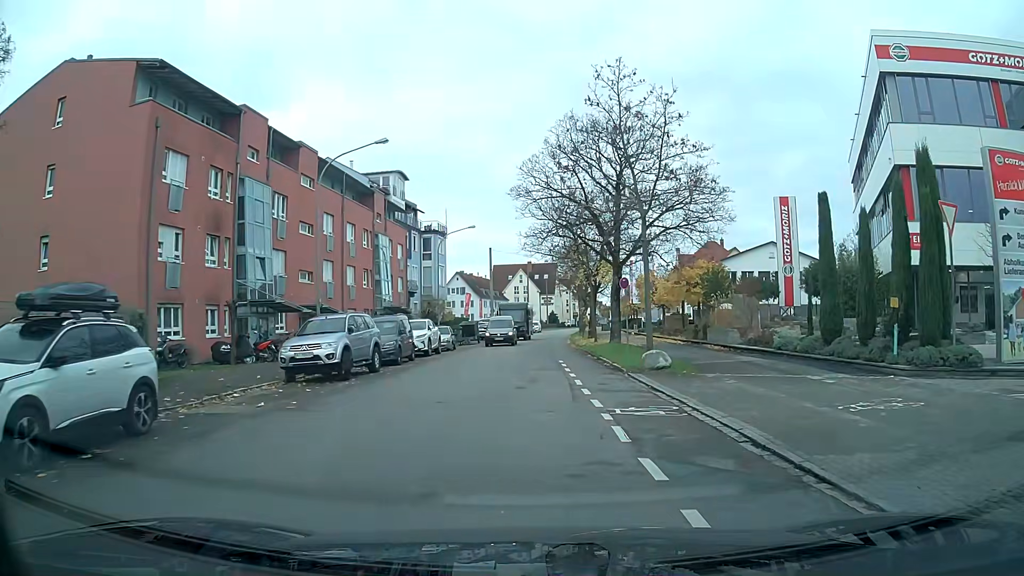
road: tertiary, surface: asphalt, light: Day
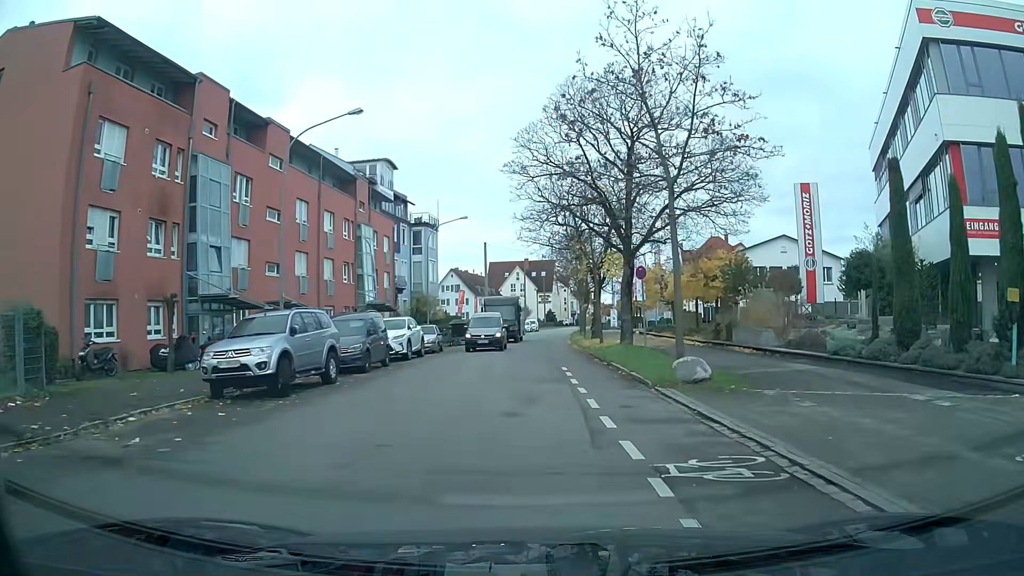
(0.0, +4.3) m; +1°
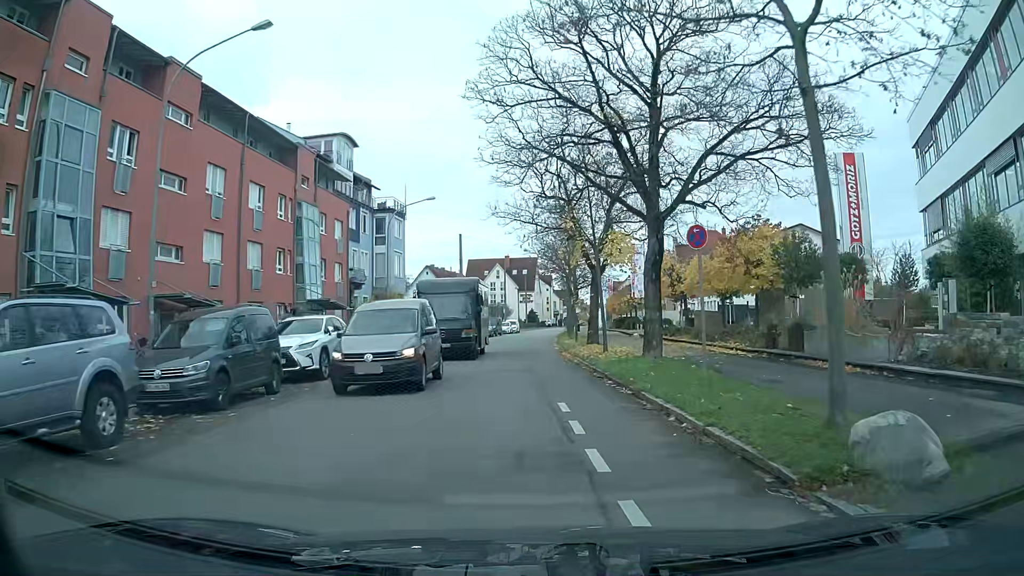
(+0.1, +8.7) m; +2°
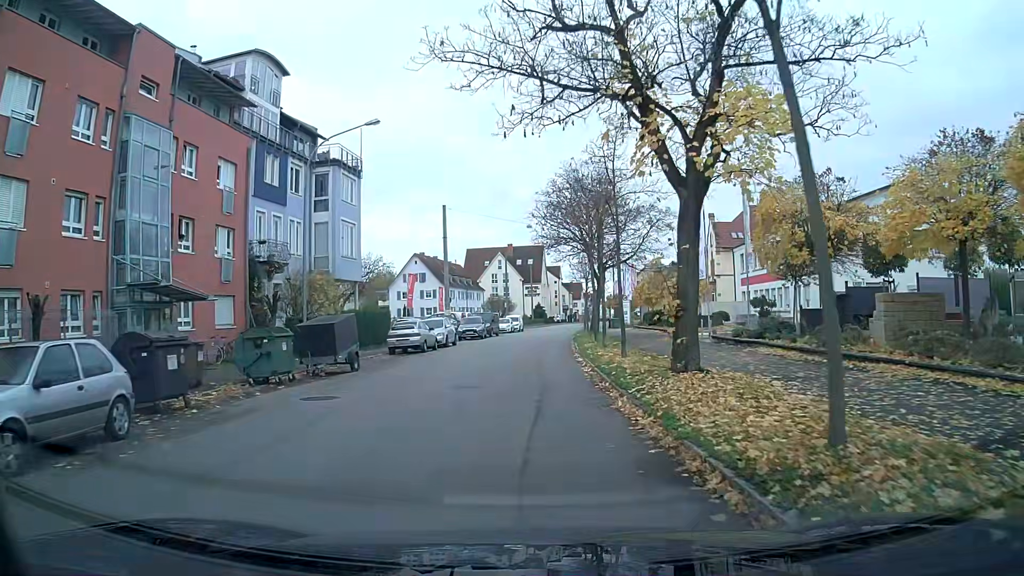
(0.0, +17.5) m; -1°
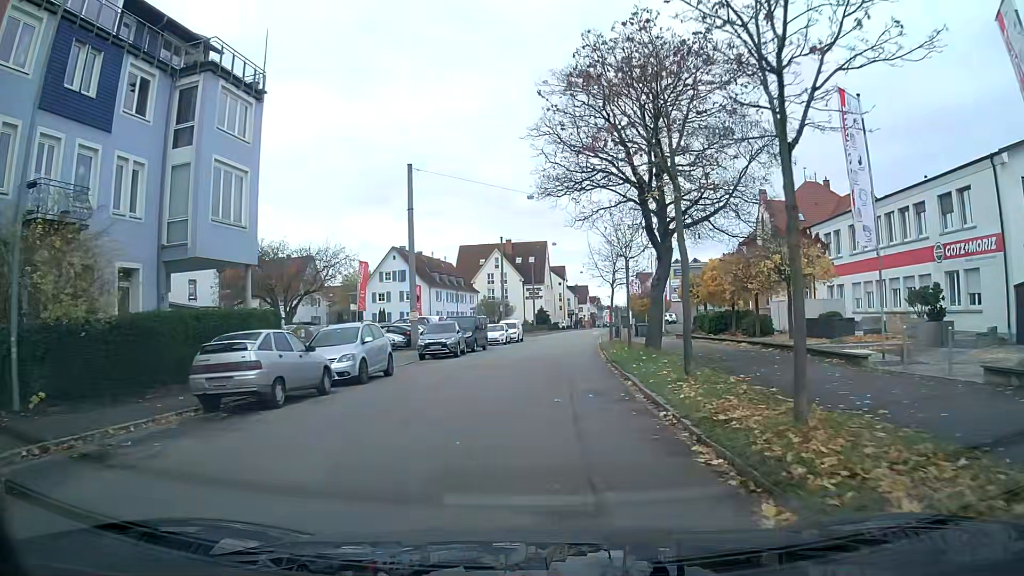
(0.0, +17.7) m; +1°
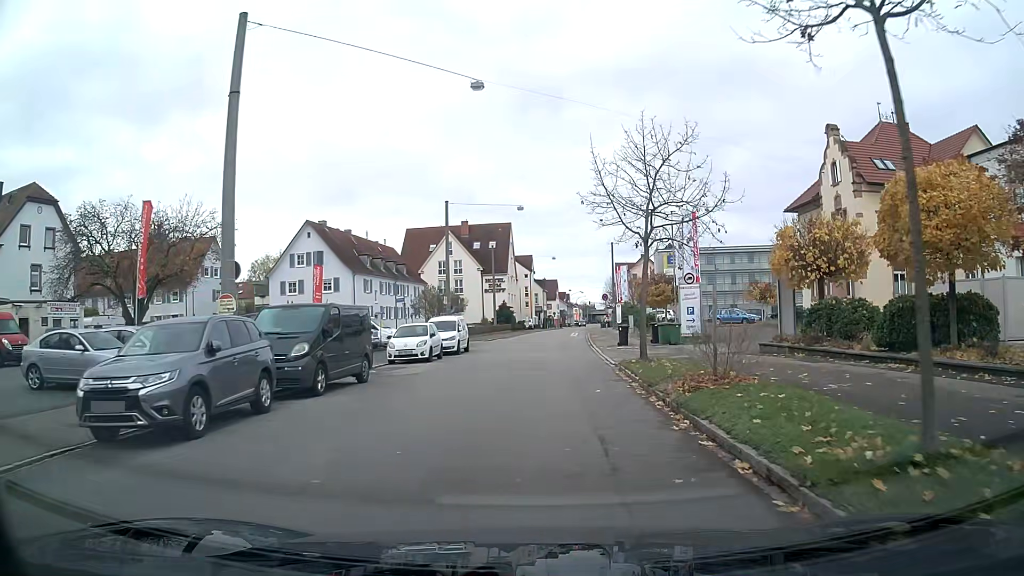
(+0.4, +21.8) m; +3°
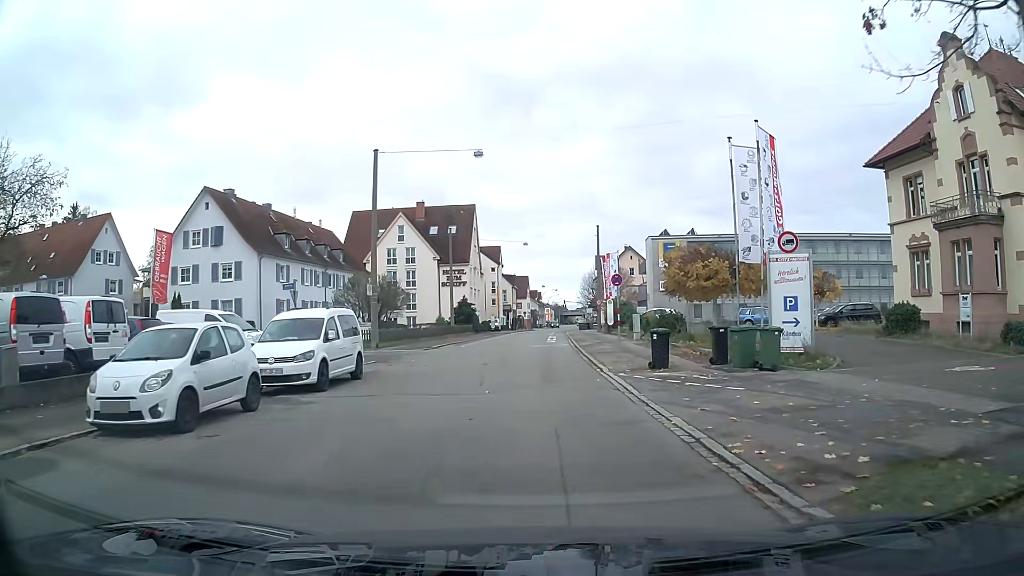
(+0.4, +16.6) m; +2°
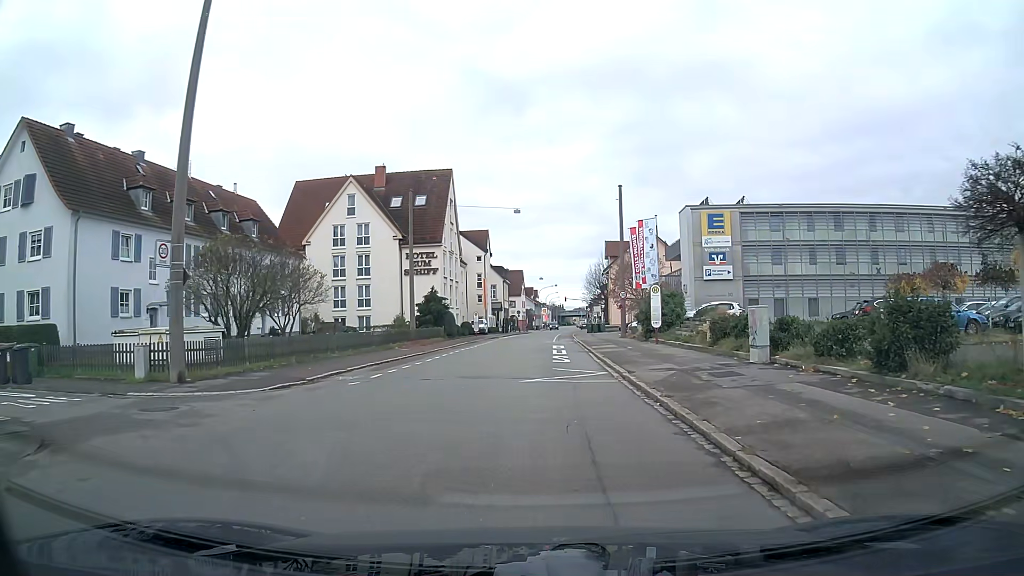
(0.0, +21.6) m; 0°
(0, +10) (0, +20) (0, +30) (0, +40) (+1, +50) (+1, +60) (+2, +70) (+2, +80) (+3, +90) (+3, +100) m
